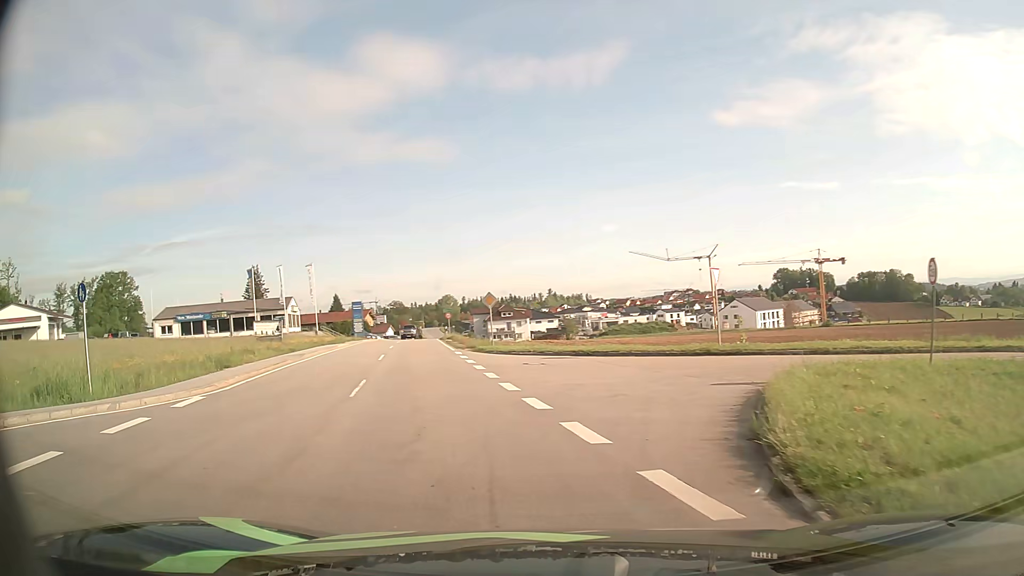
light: Day
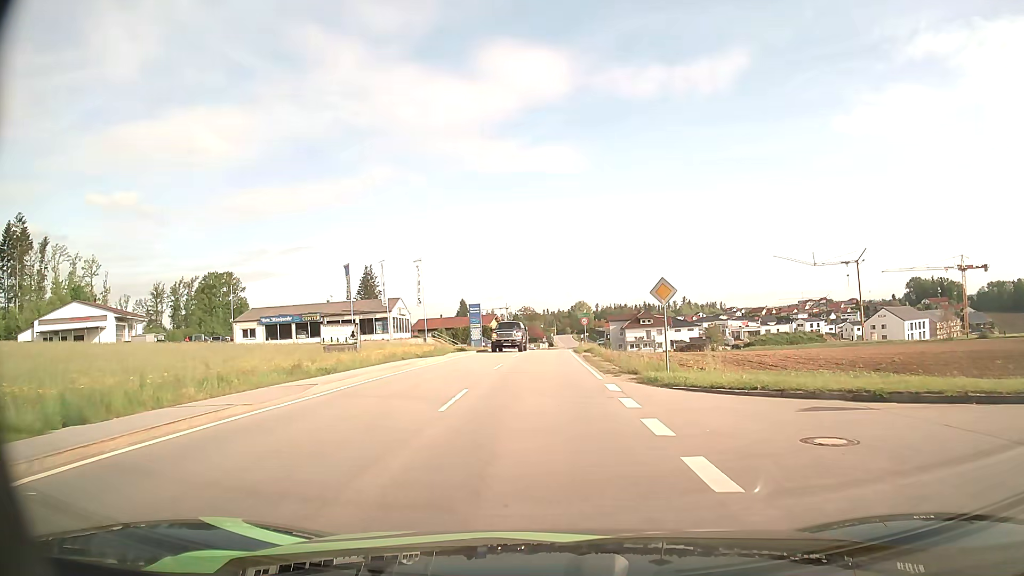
(-1.8, +14.1) m; -10°
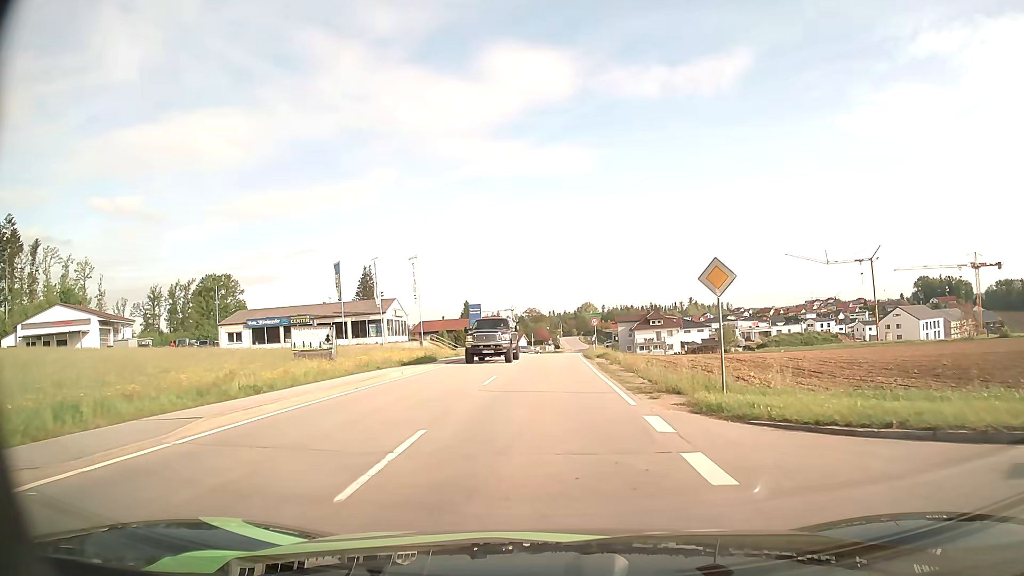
(0.0, +5.8) m; 0°
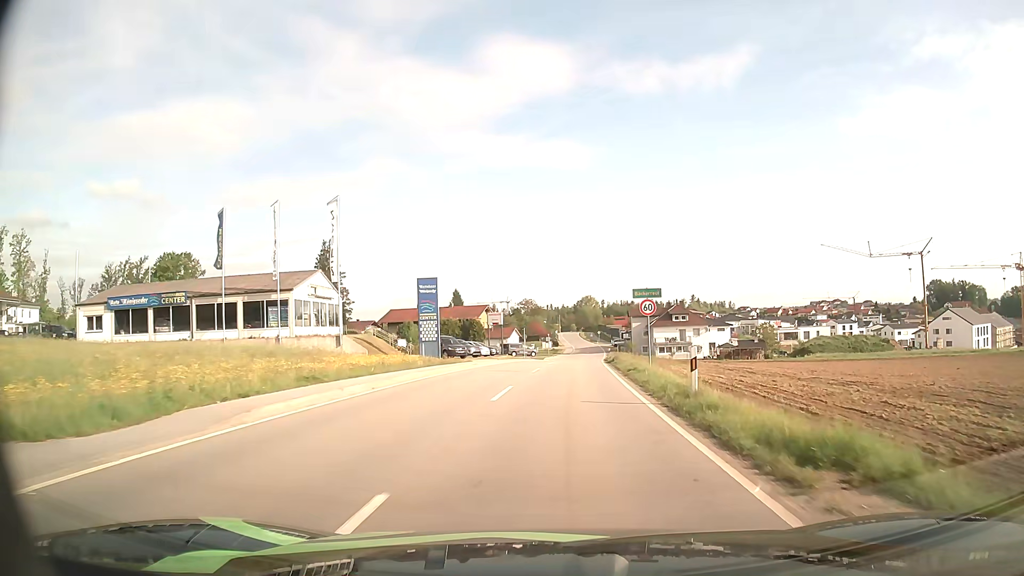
(-0.4, +28.1) m; 0°
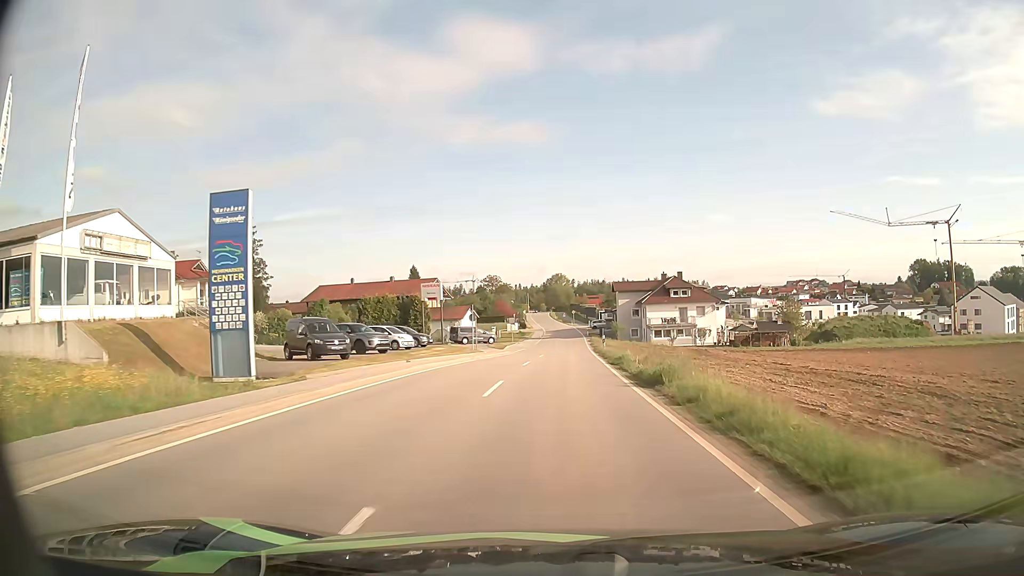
(+0.6, +24.5) m; +3°
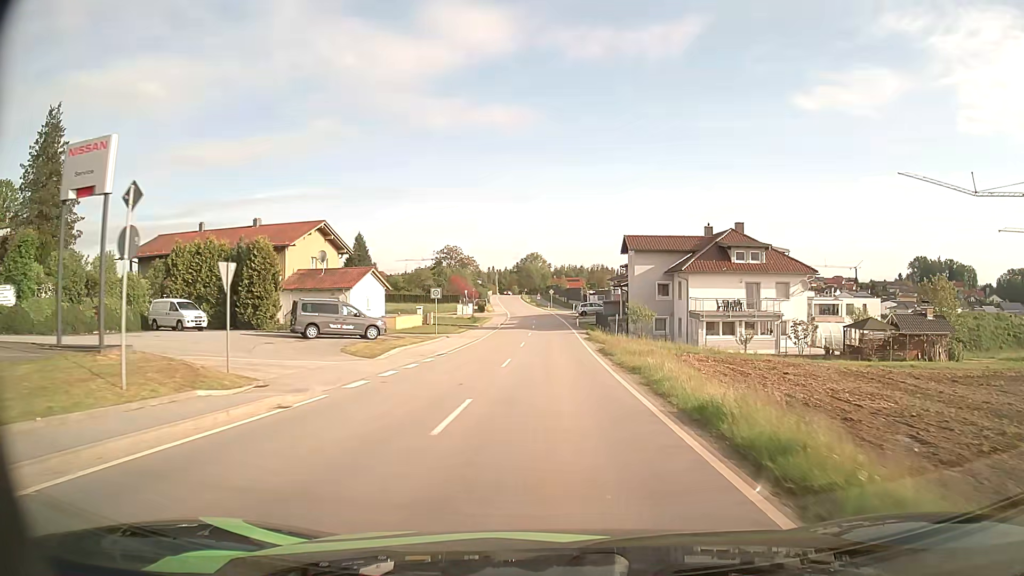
(+0.9, +40.6) m; +2°
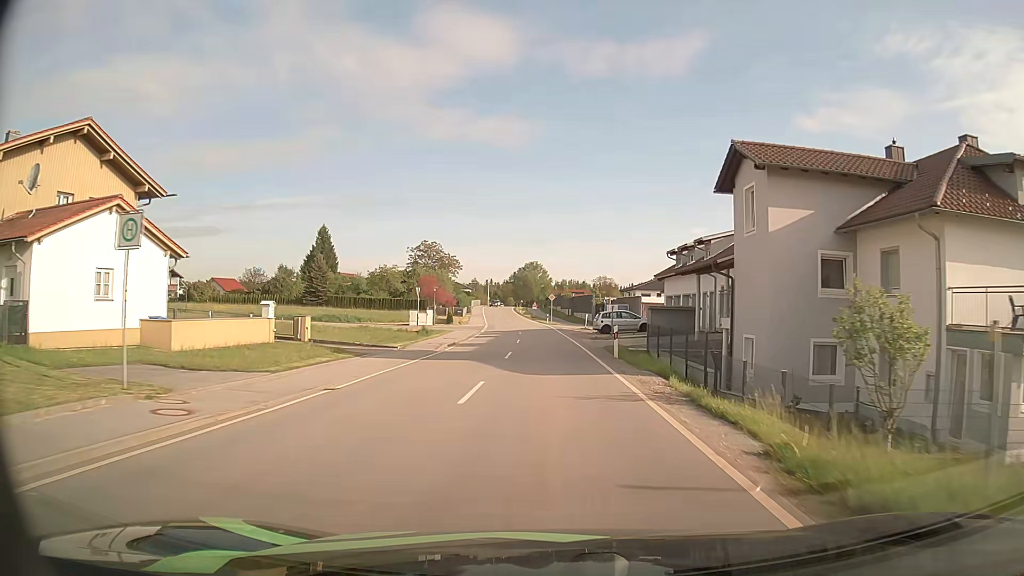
(+0.2, +33.1) m; 0°
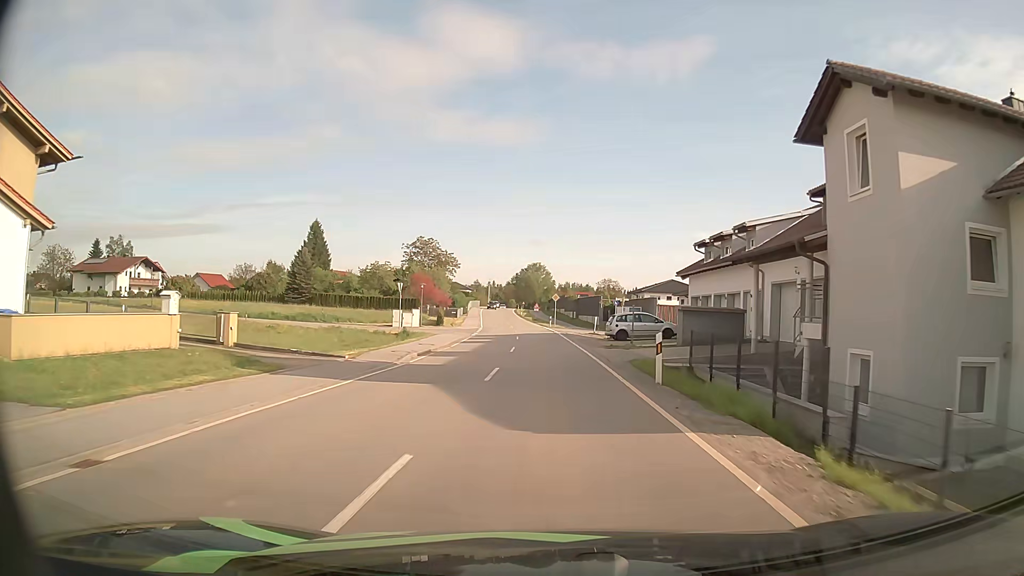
(0.0, +8.2) m; 0°
(0, +10) (0, +20) (0, +30) (-1, +40) (-1, +50) (-2, +60) (-2, +70) (-3, +80) (-4, +90) (-5, +100) m
